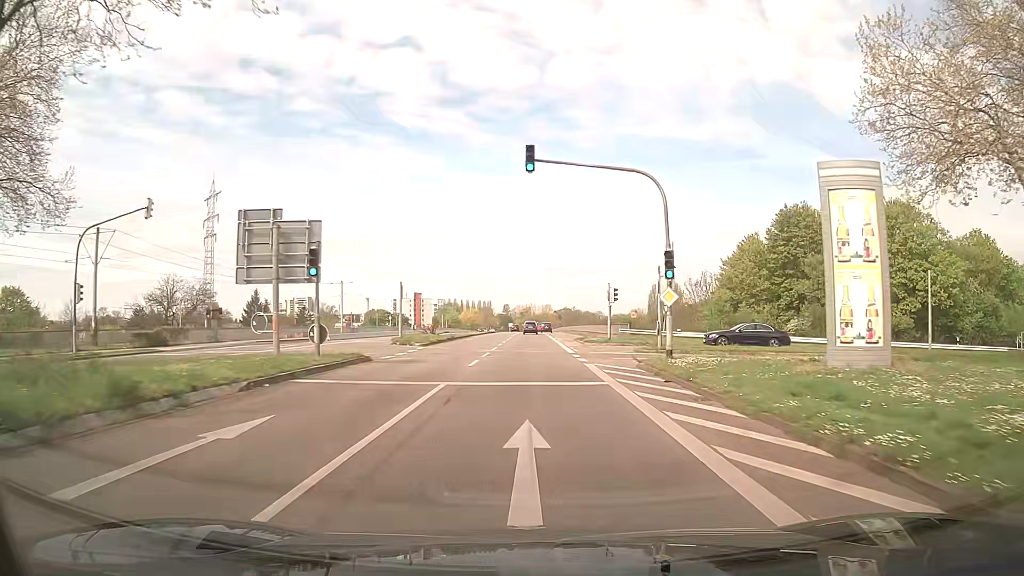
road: secondary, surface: asphalt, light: Day
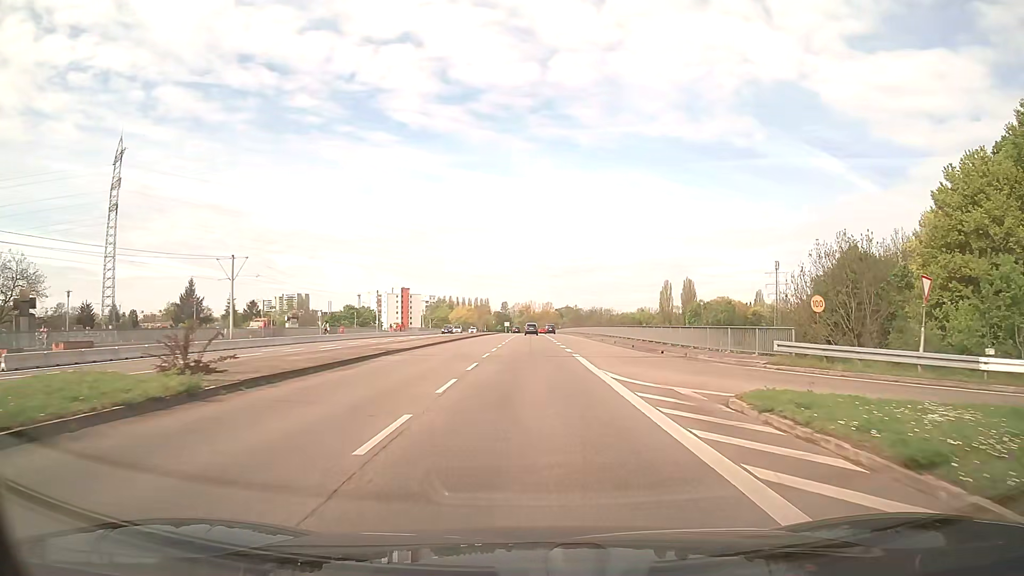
(+0.1, +37.7) m; 0°
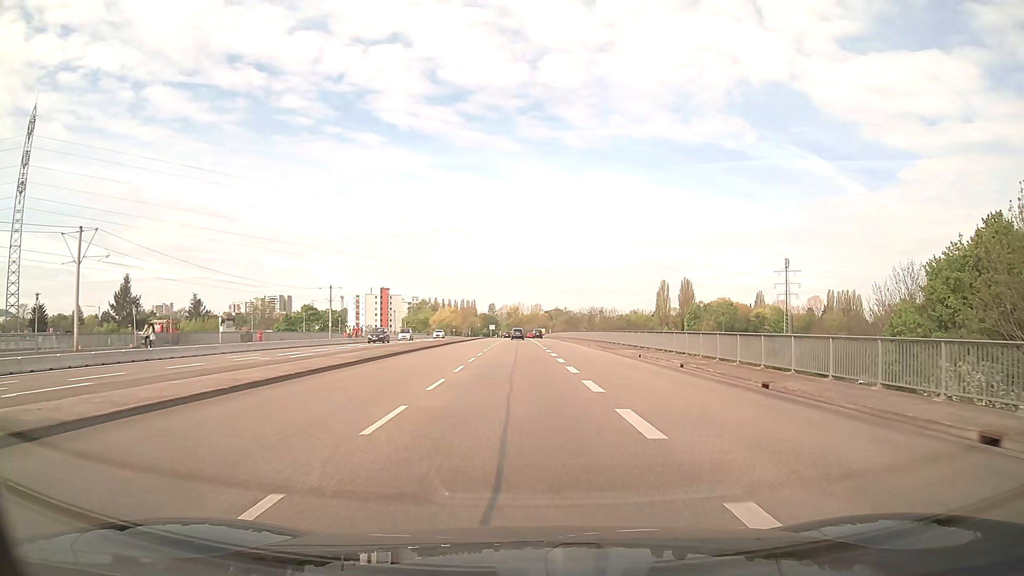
(+0.1, +22.7) m; +1°
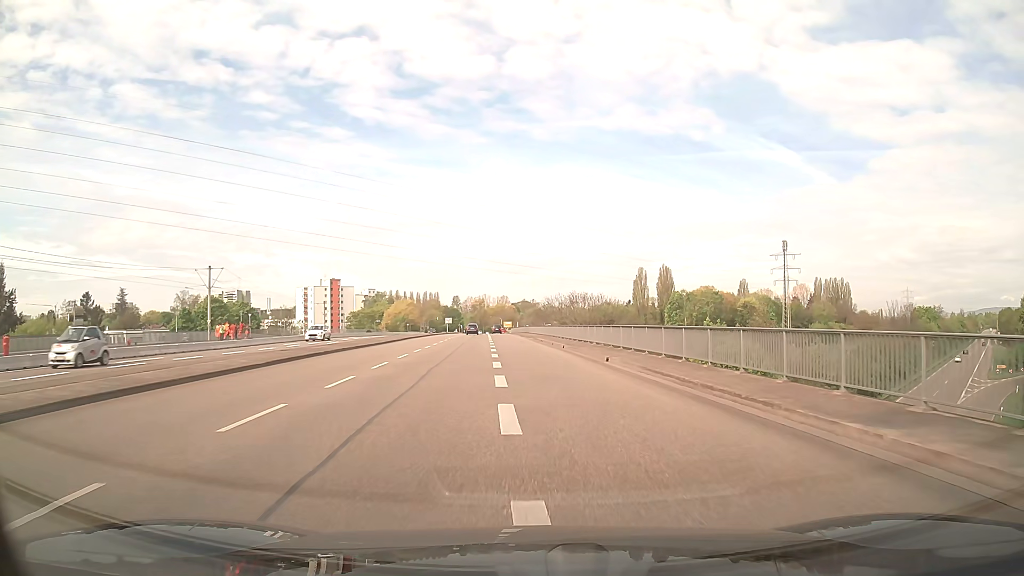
(+0.8, +29.9) m; +3°
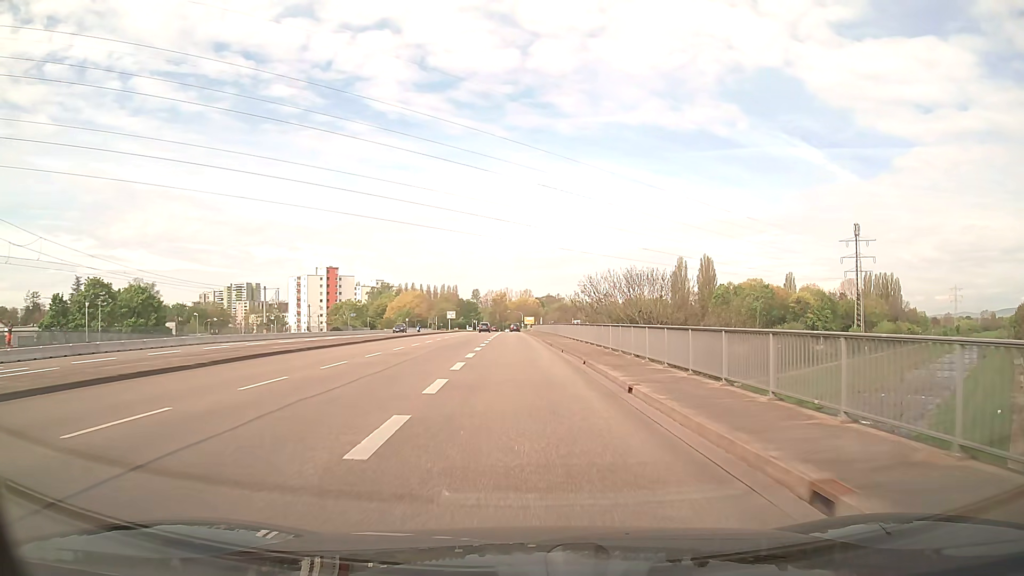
(-0.6, +37.3) m; -2°
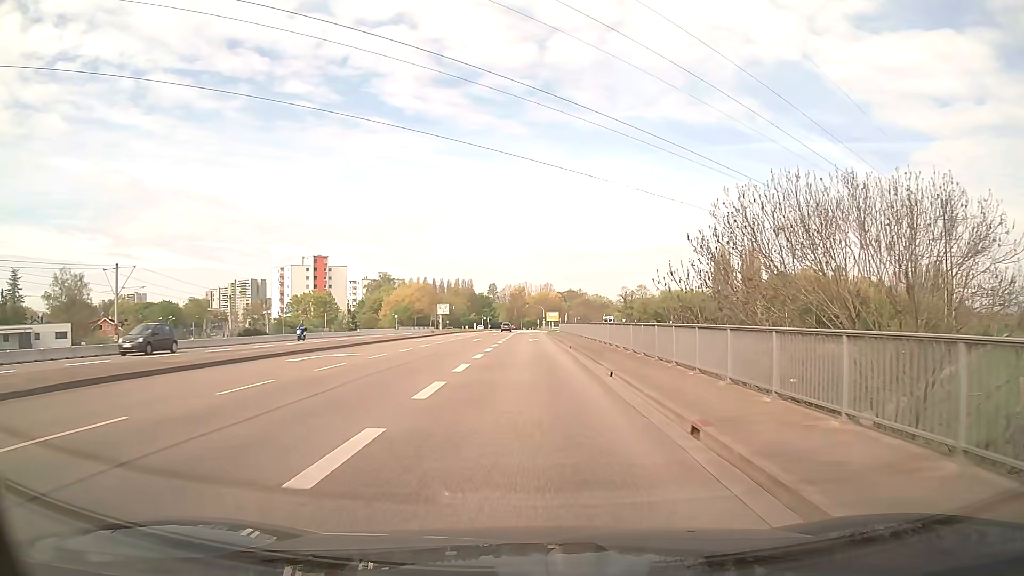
(-0.7, +37.1) m; -2°
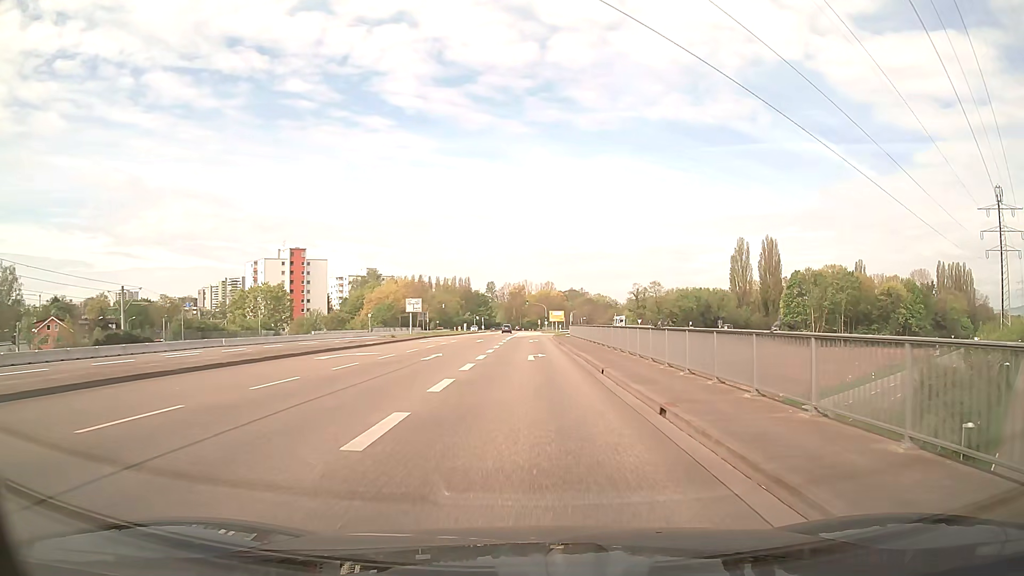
(0.0, +22.1) m; 0°
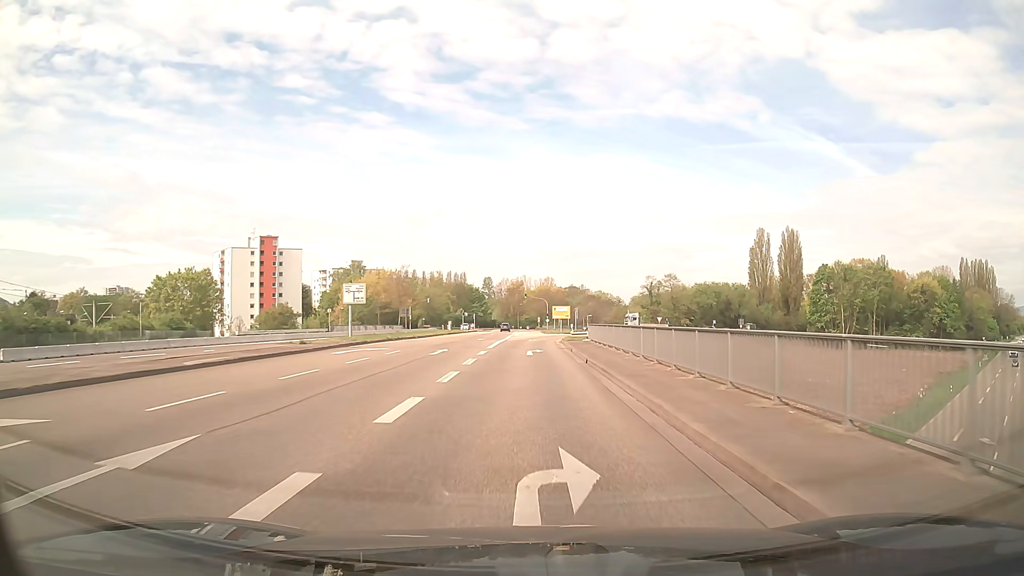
(0.0, +21.9) m; 0°
(0, +10) (0, +20) (0, +30) (0, +40) (0, +50) (+1, +60) (+2, +70) (+4, +80) (+7, +89) (+11, +99) m
